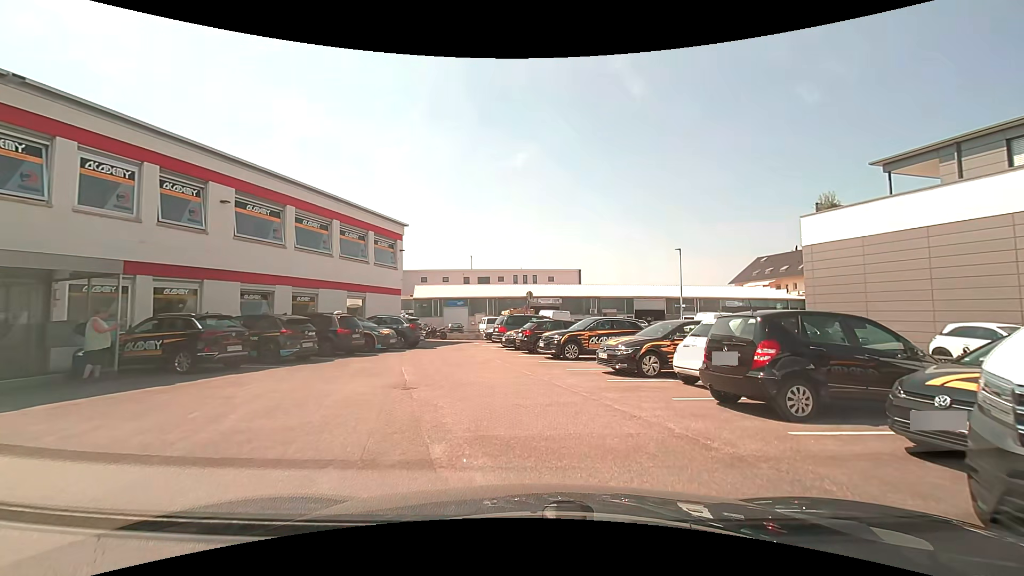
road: unclassified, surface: asphalt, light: Day
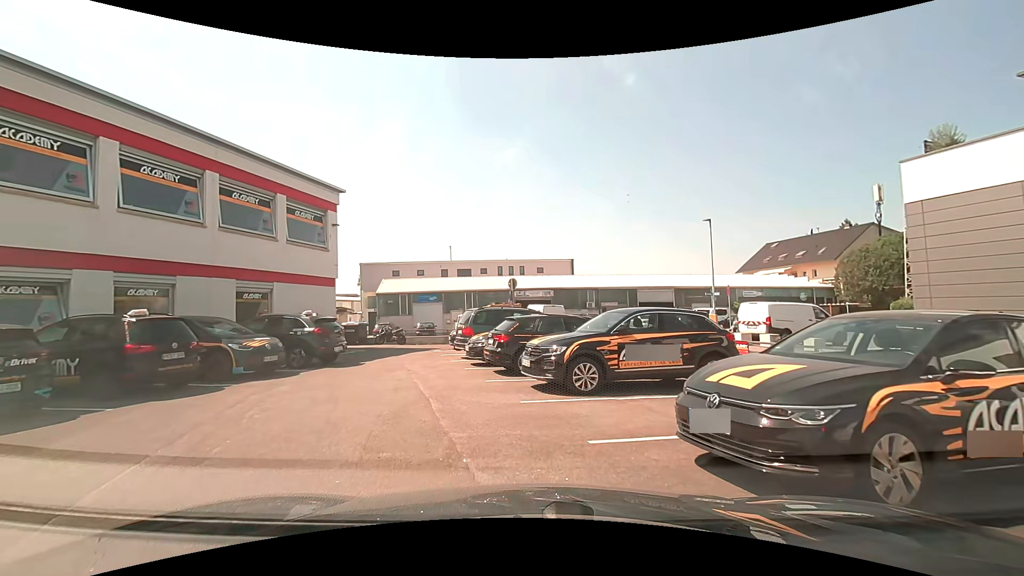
(+0.5, +8.7) m; +2°
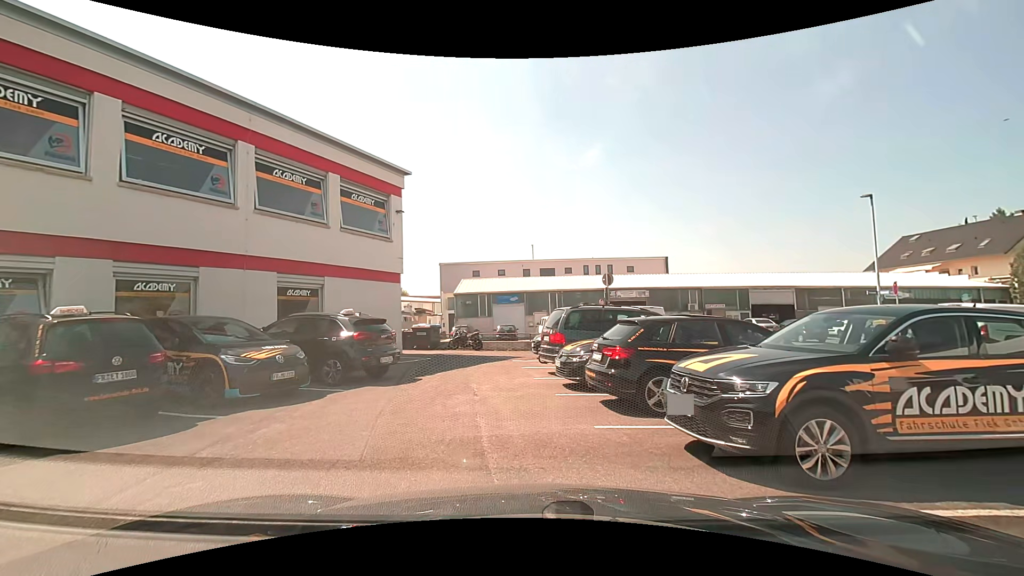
(-0.3, +4.2) m; -9°
